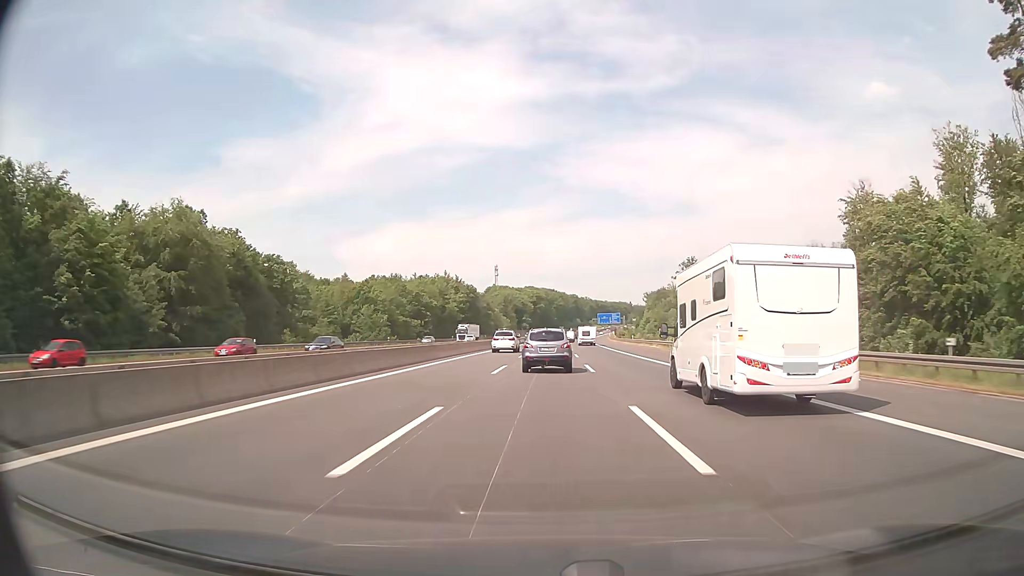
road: motorway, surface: asphalt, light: Day
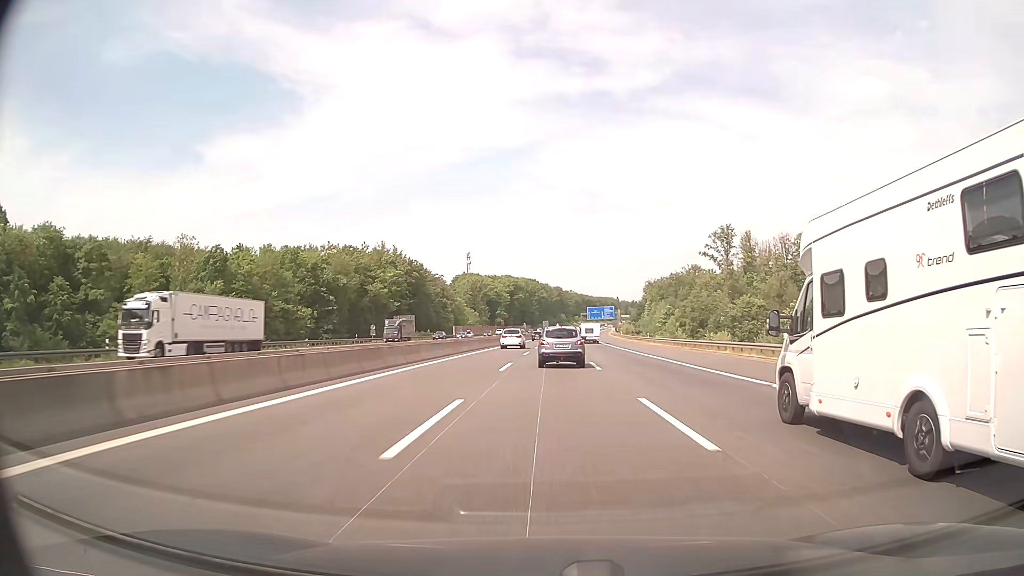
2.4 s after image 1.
(+0.9, +70.0) m; +2°
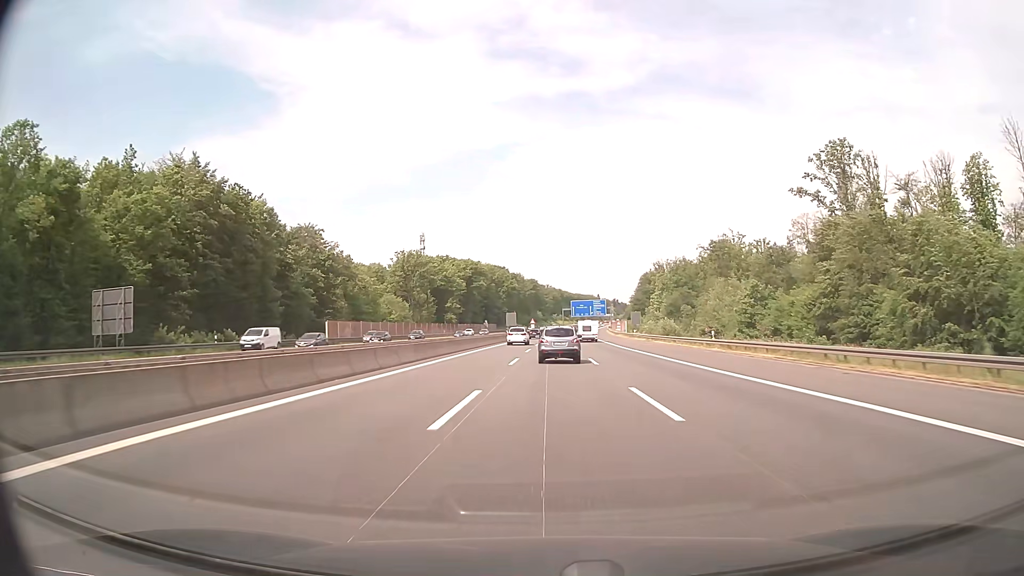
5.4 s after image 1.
(+1.7, +85.2) m; +2°
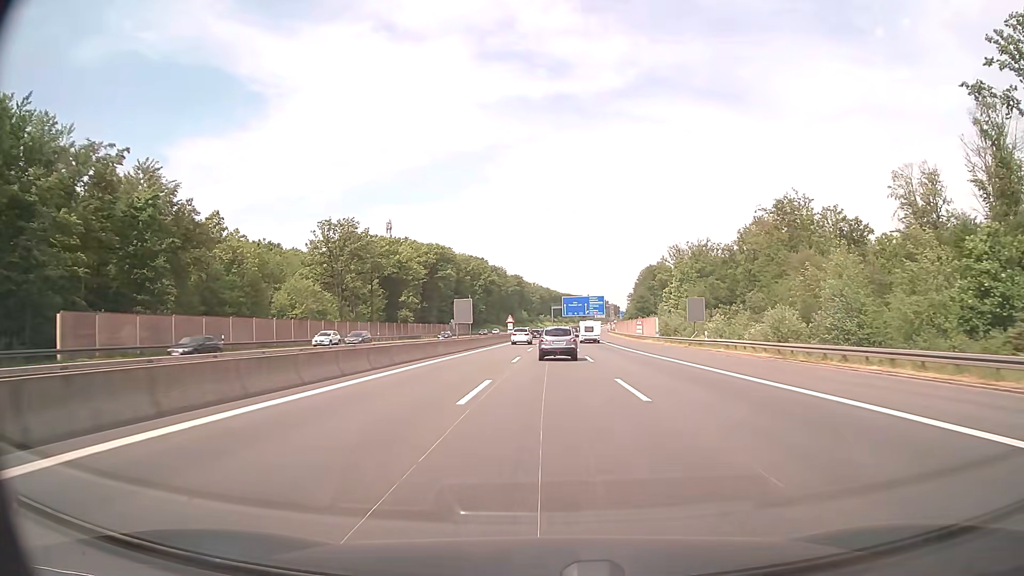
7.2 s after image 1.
(+0.6, +50.1) m; +1°
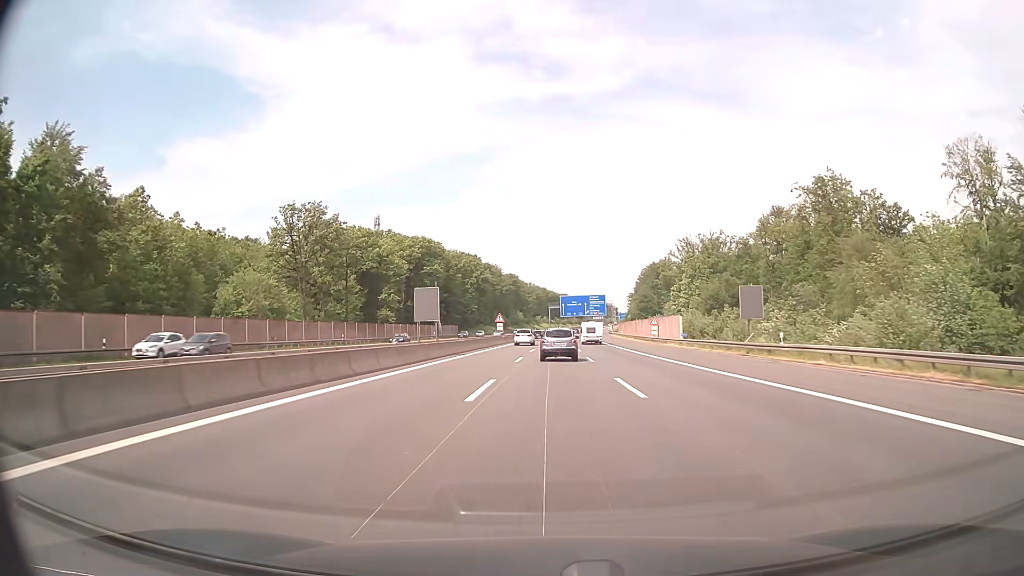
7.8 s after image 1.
(+0.1, +16.7) m; 0°
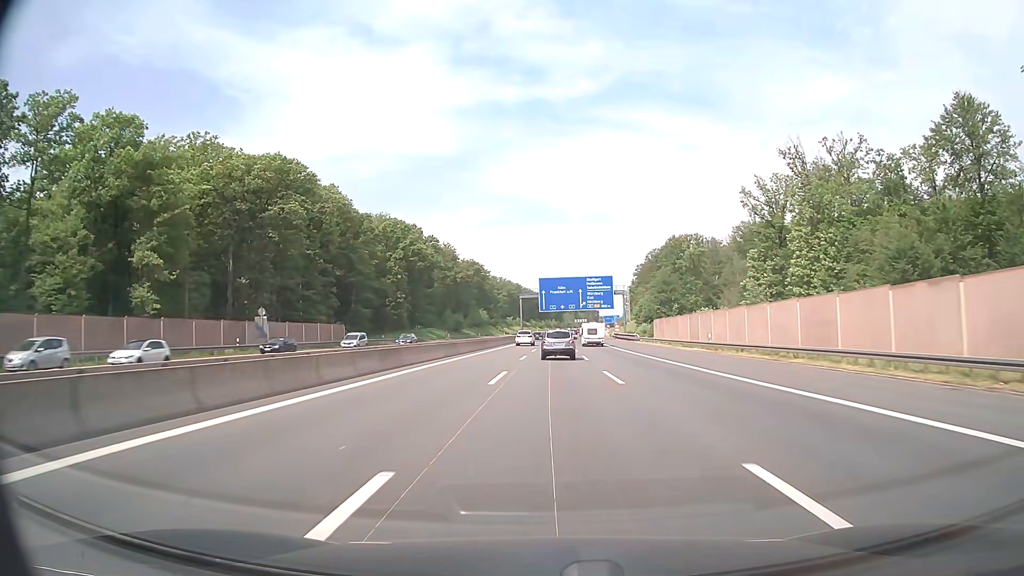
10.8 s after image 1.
(+1.5, +84.0) m; +2°
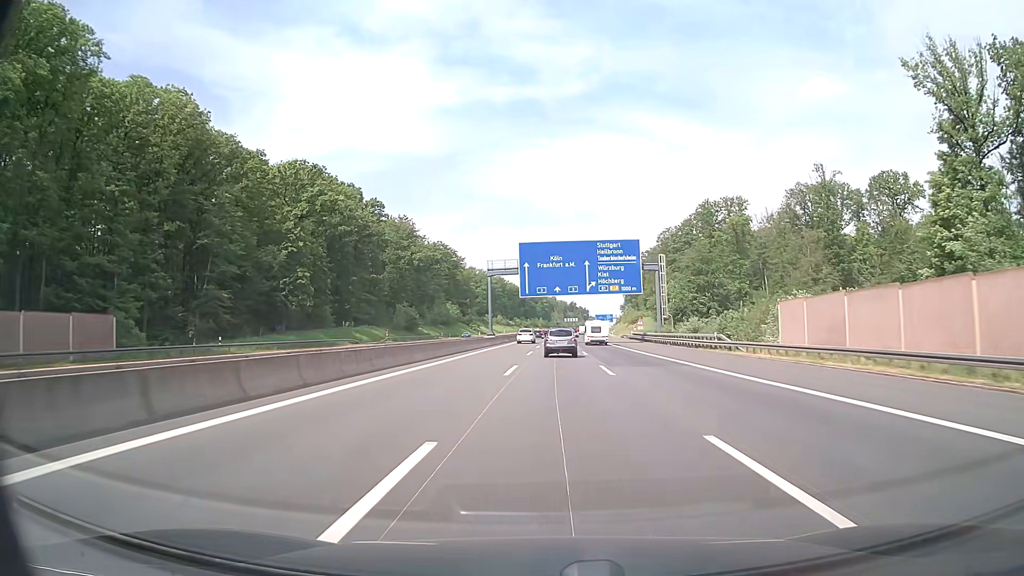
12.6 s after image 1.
(+0.4, +50.9) m; +1°
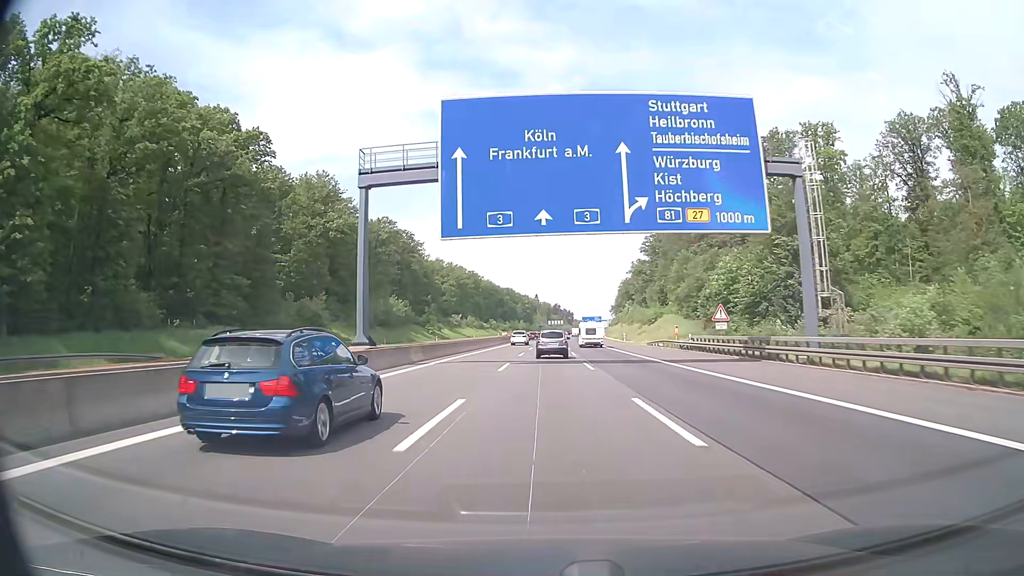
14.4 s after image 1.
(+0.9, +50.7) m; +2°
(0, +10) (0, +20) (0, +30) (0, +40) (0, +50) (+1, +60) (+1, +70) (+1, +80) (+1, +90) (+2, +100) m
